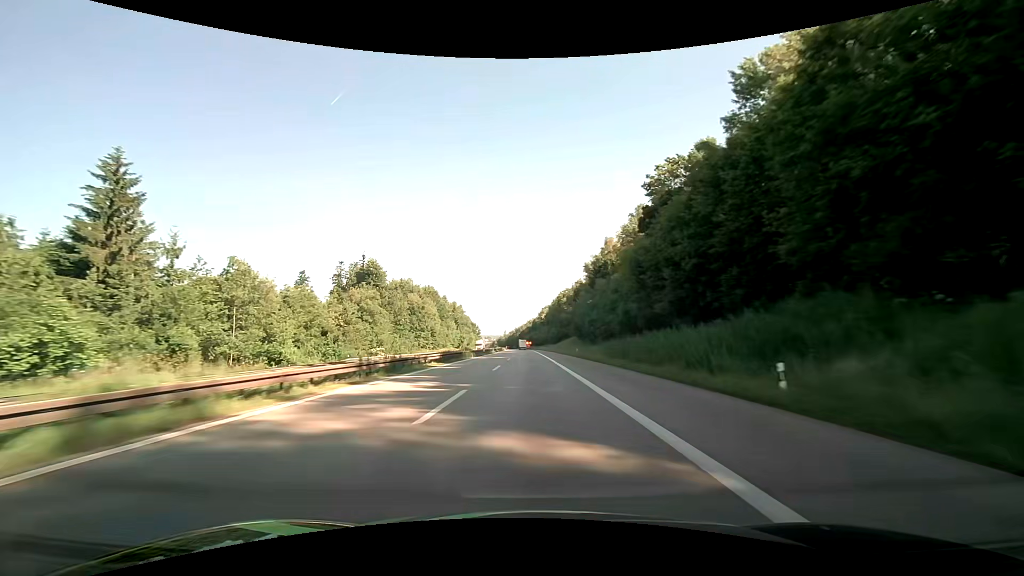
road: motorway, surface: asphalt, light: Day
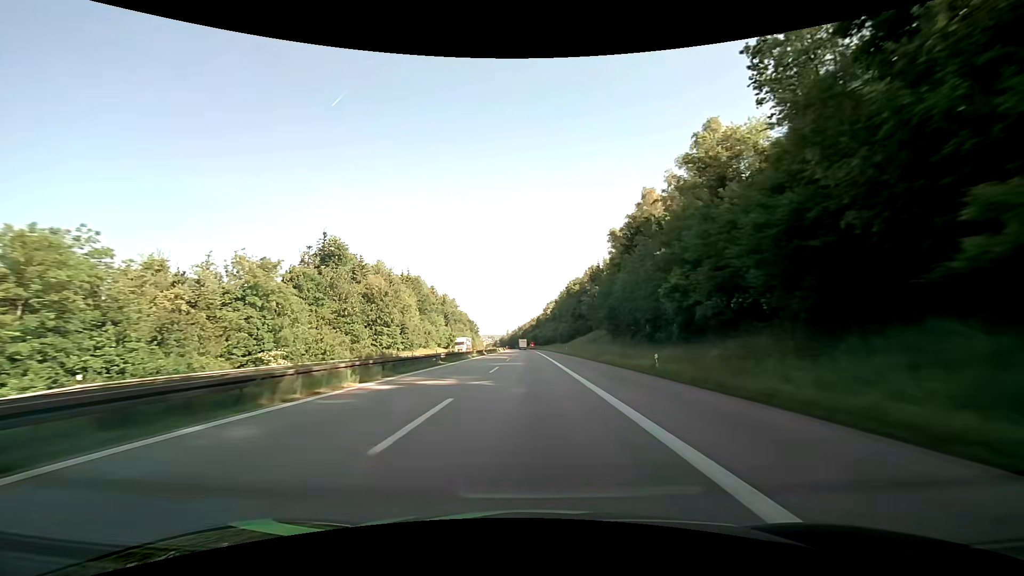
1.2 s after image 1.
(-0.2, +38.1) m; 0°
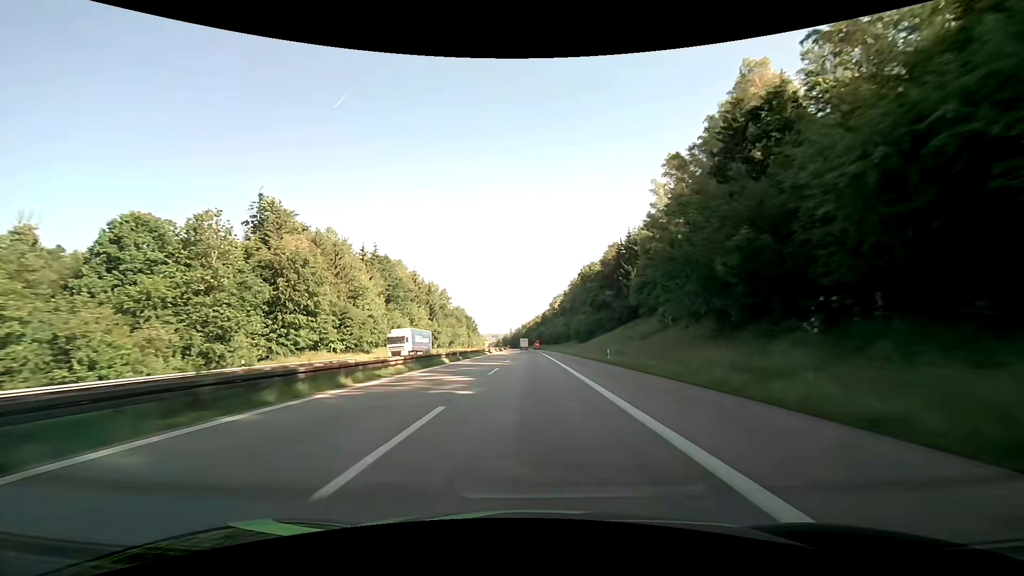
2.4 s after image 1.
(-0.2, +38.1) m; -1°
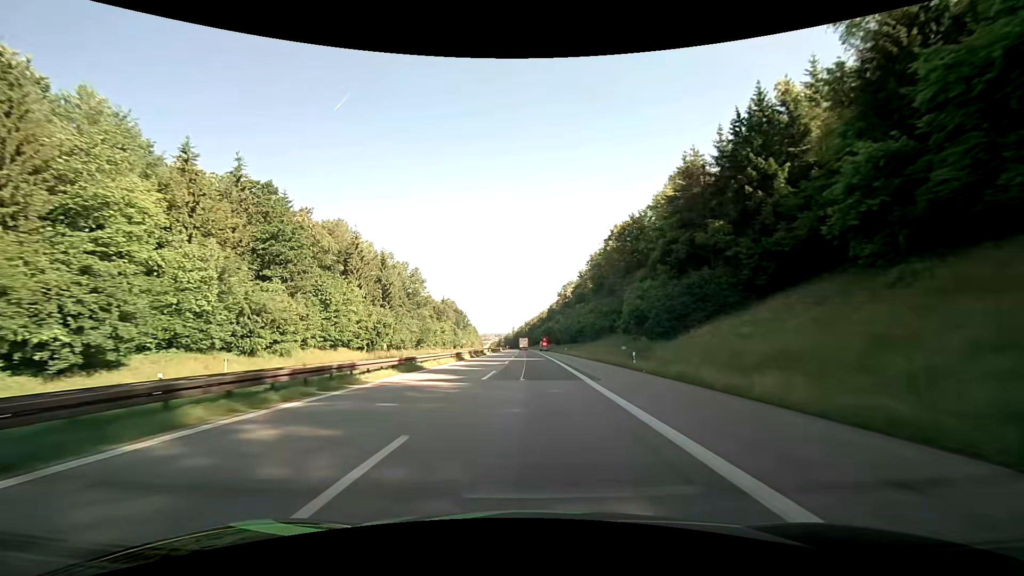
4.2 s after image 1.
(-0.2, +57.2) m; 0°
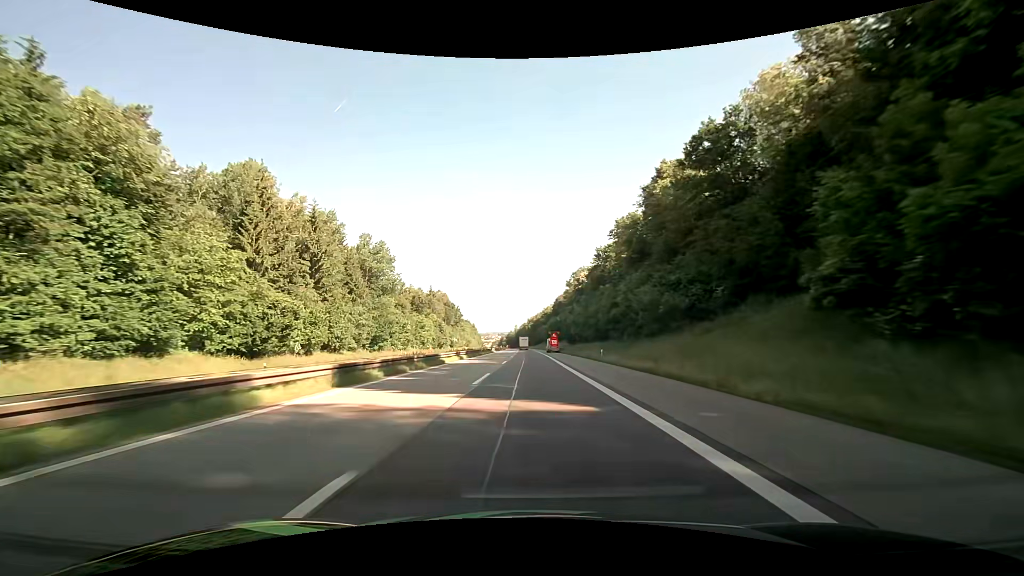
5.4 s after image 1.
(-0.1, +38.2) m; -1°
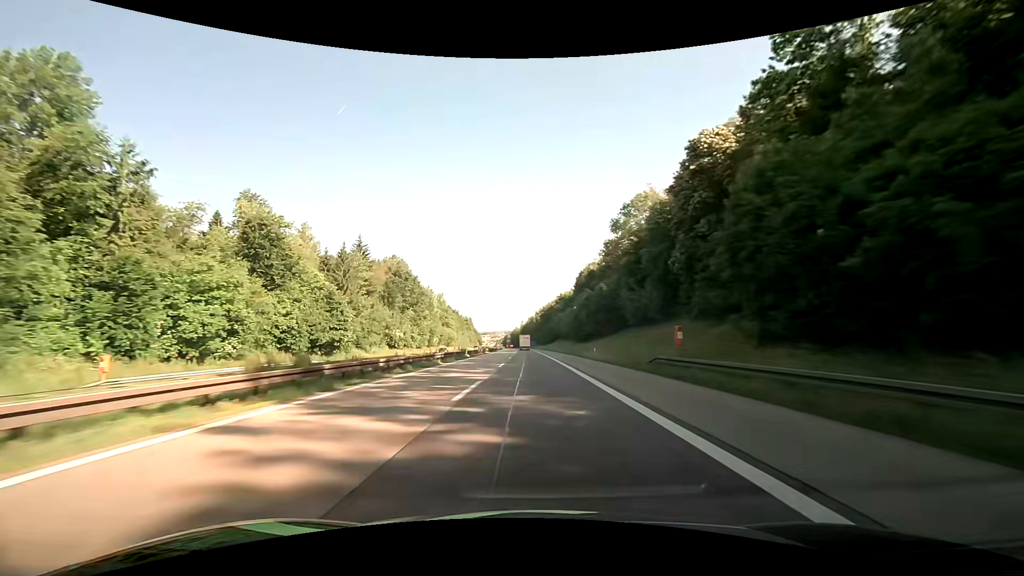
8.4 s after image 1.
(-0.8, +95.3) m; -1°
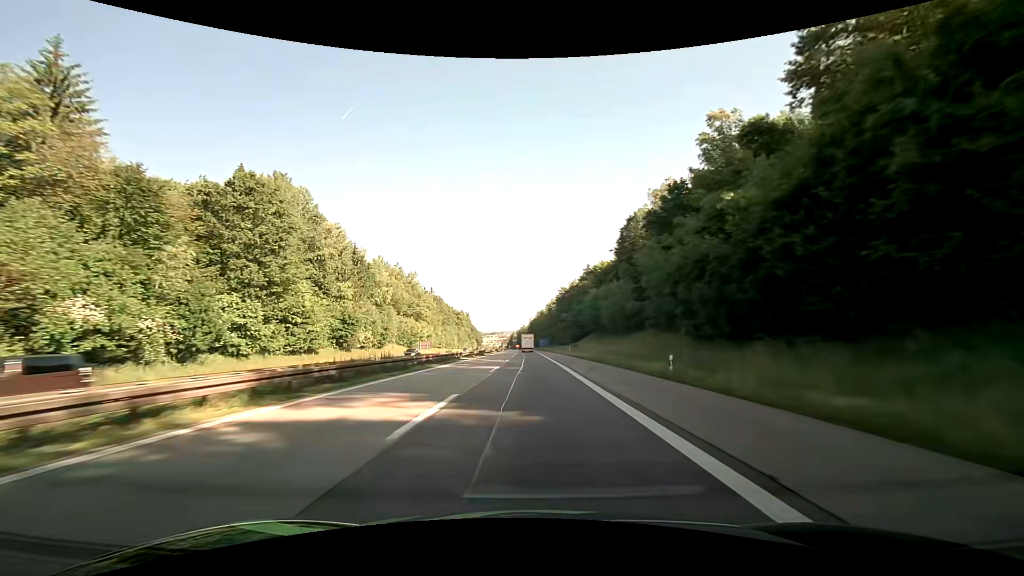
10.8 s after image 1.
(-0.6, +76.2) m; -1°
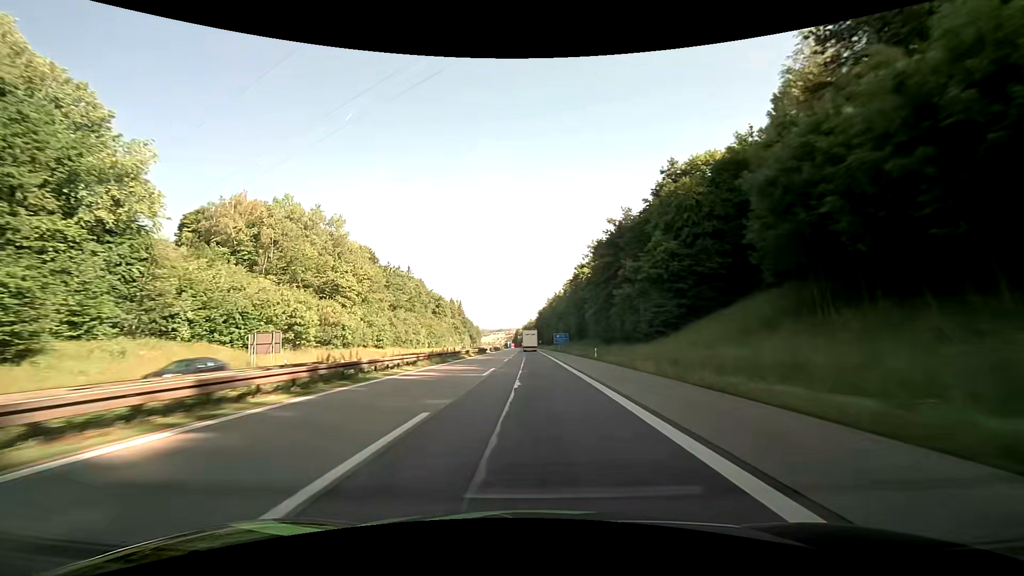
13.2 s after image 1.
(-0.7, +76.2) m; -1°
(0, +10) (0, +20) (0, +30) (0, +40) (0, +50) (0, +60) (-1, +70) (-1, +80) (-1, +90) (-1, +100) m
